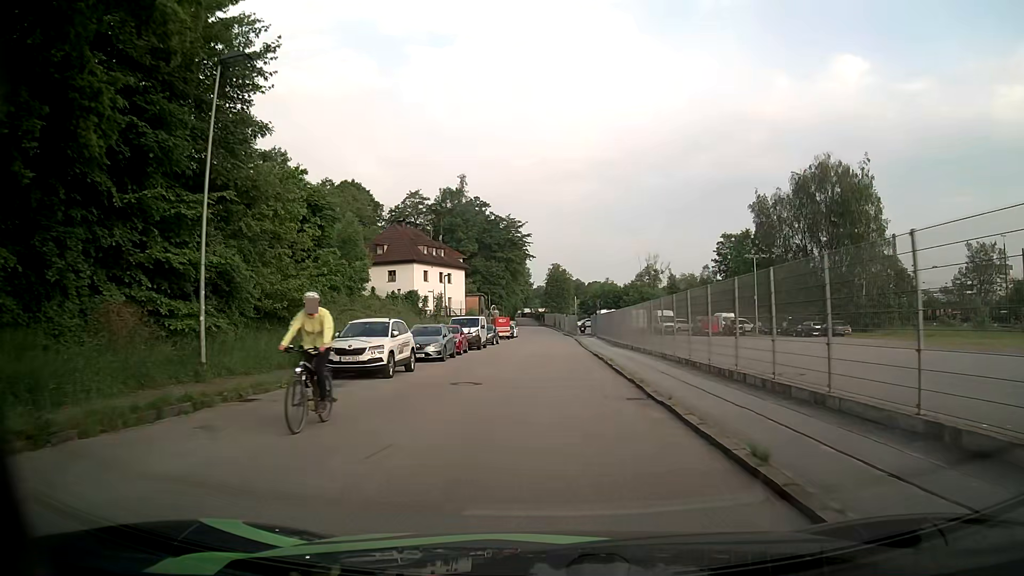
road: residential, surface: asphalt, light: Day
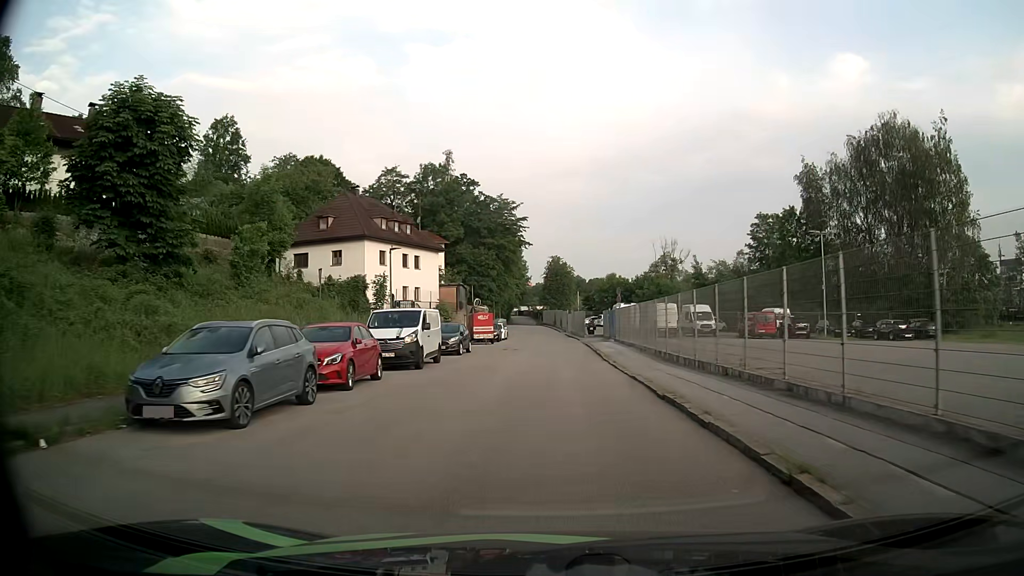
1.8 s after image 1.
(+0.1, +17.9) m; +1°
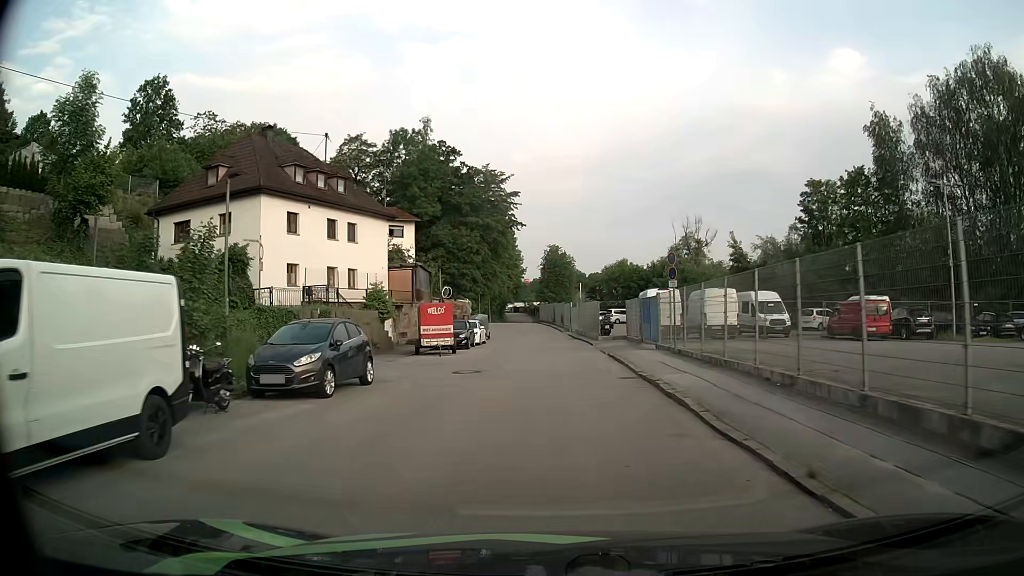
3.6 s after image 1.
(0.0, +18.3) m; 0°
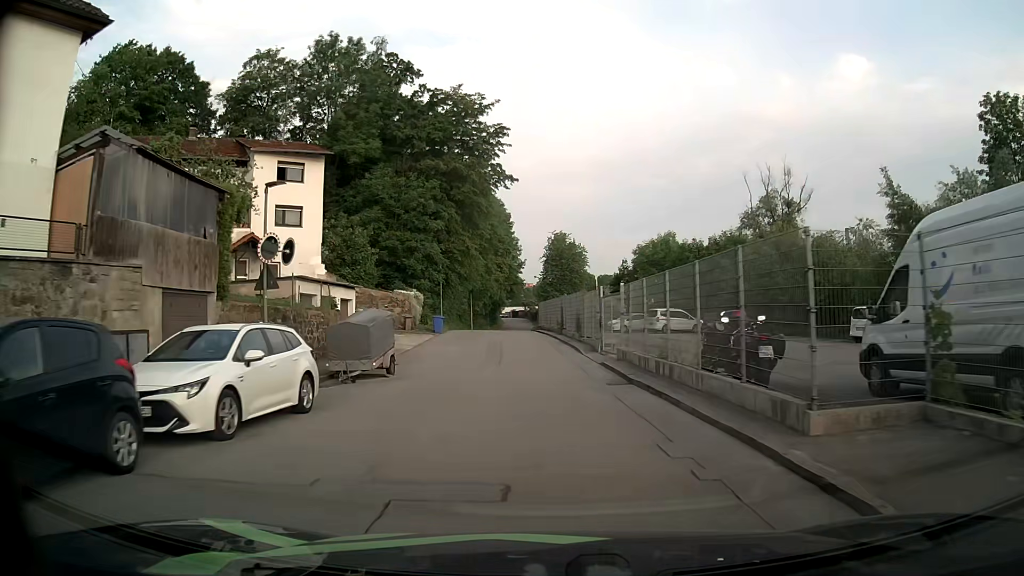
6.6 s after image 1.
(+0.1, +30.8) m; 0°
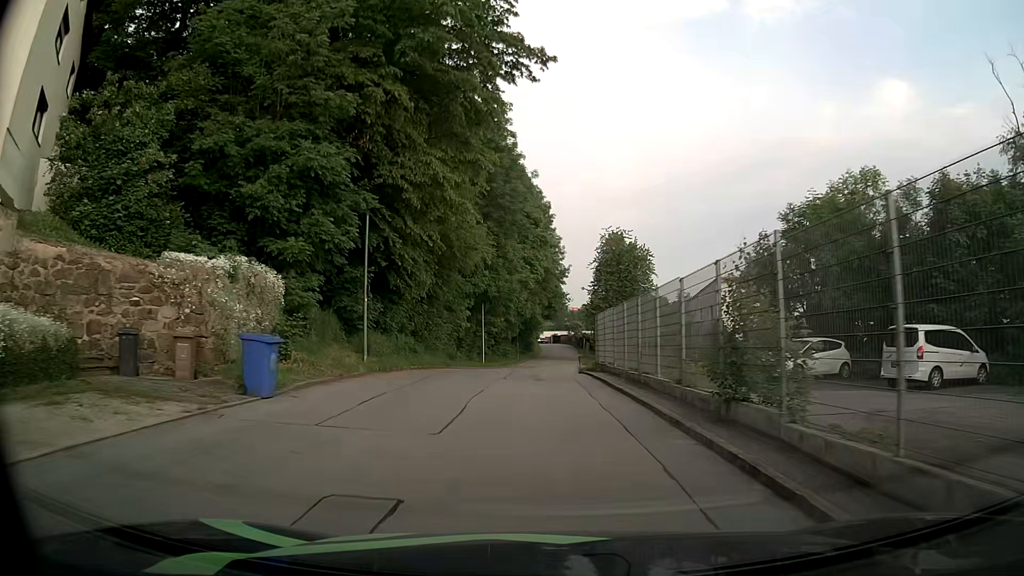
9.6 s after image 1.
(-1.1, +30.1) m; -4°
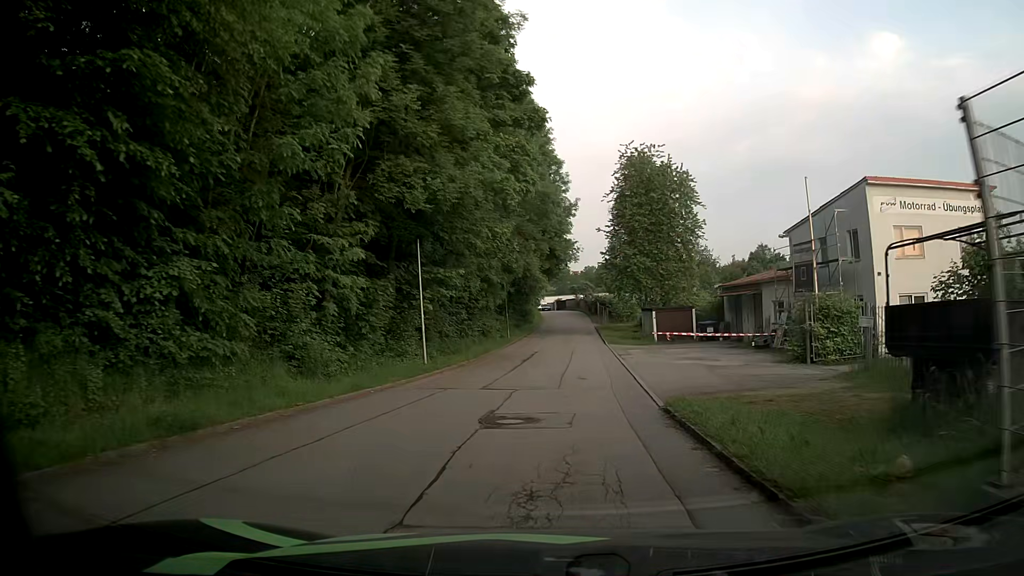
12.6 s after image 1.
(-0.4, +25.7) m; -1°
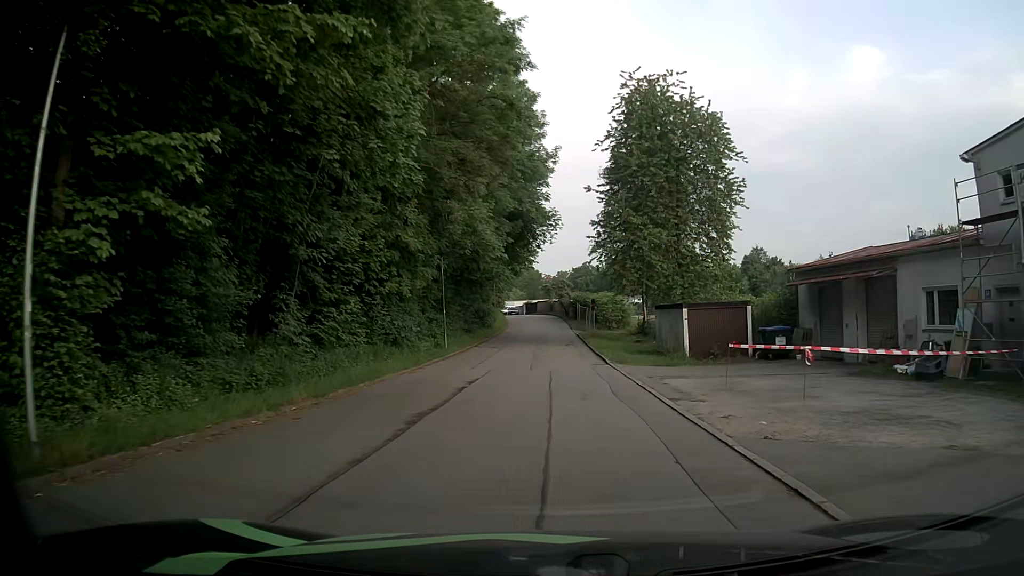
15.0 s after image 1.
(+0.6, +19.3) m; +3°
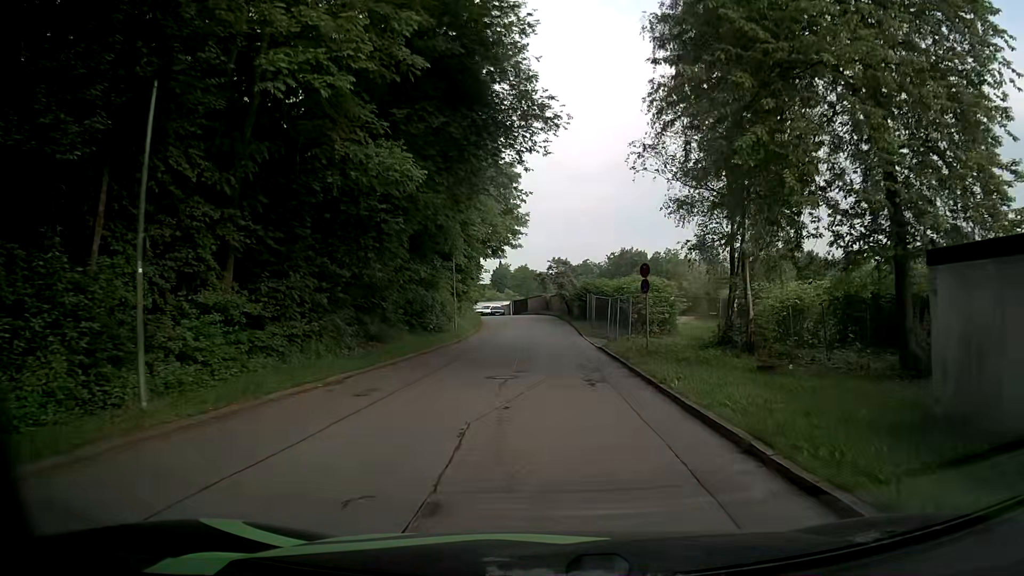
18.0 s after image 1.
(+0.4, +25.8) m; +1°
(0, +10) (0, +20) (0, +30) (0, +40) (-1, +50) (-2, +60) (-5, +70) (-8, +79) (-12, +88) (-16, +97) m
